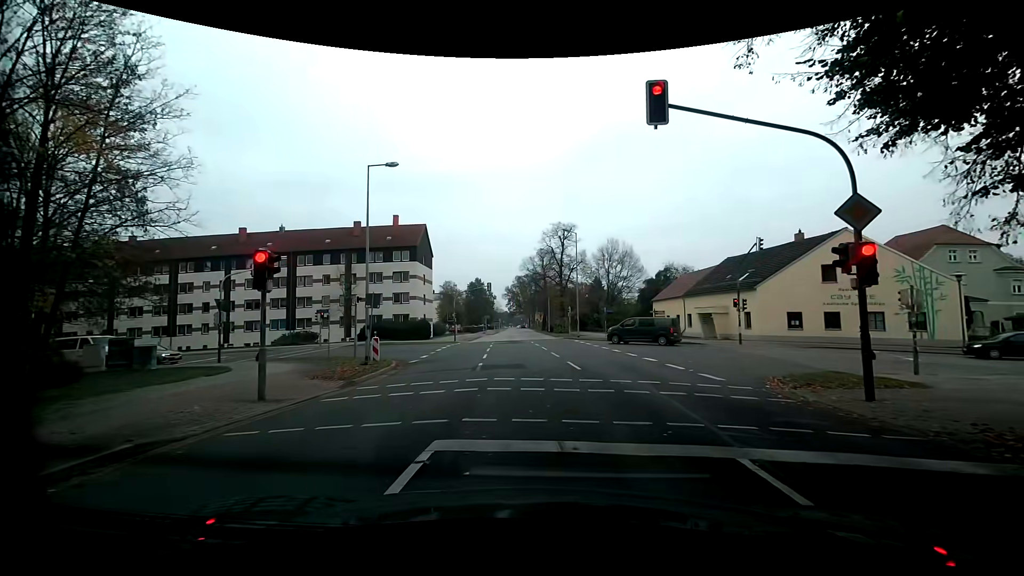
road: residential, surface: asphalt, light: Day
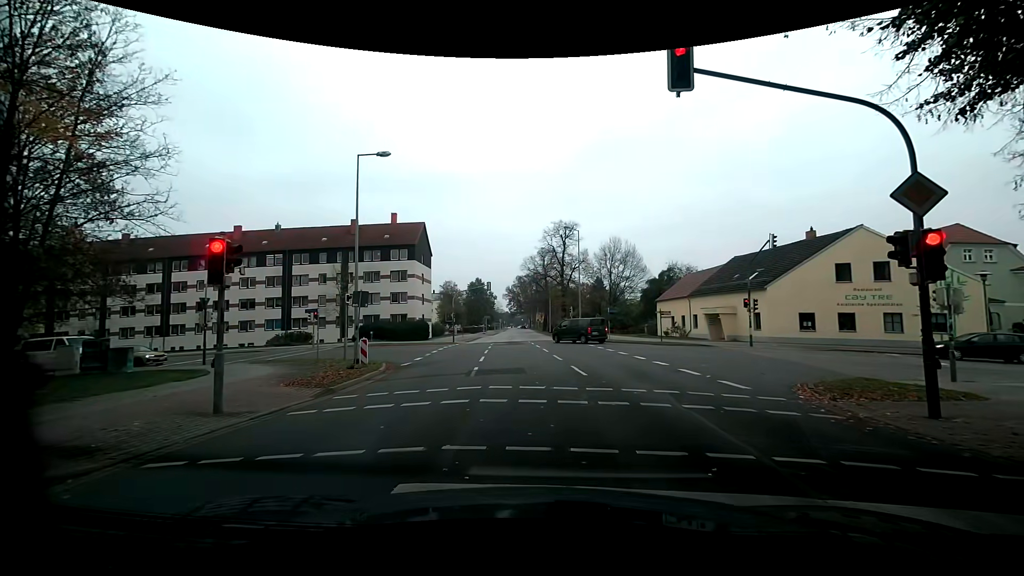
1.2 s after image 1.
(0.0, +1.3) m; +2°
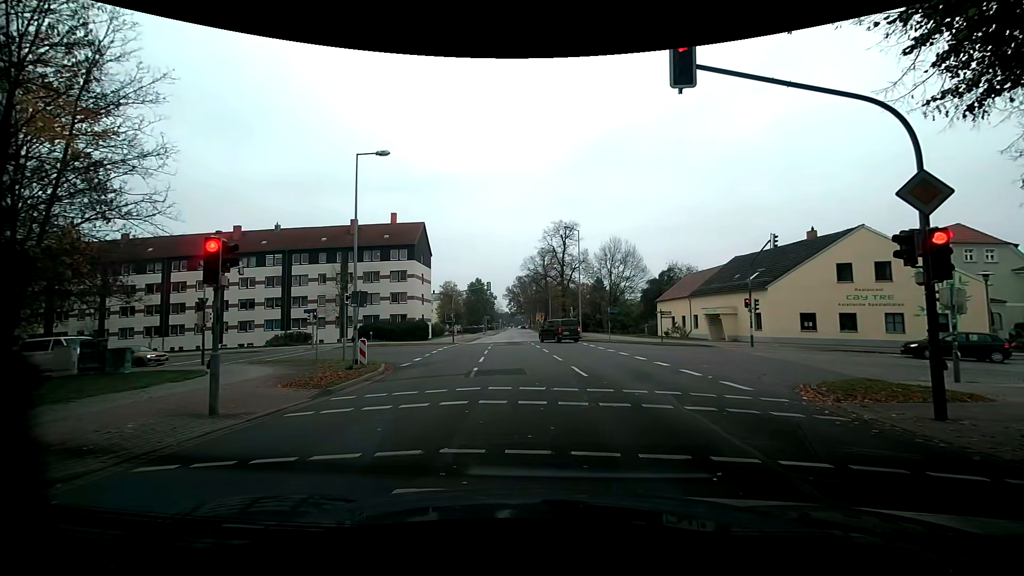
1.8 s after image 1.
(0.0, +0.1) m; 0°
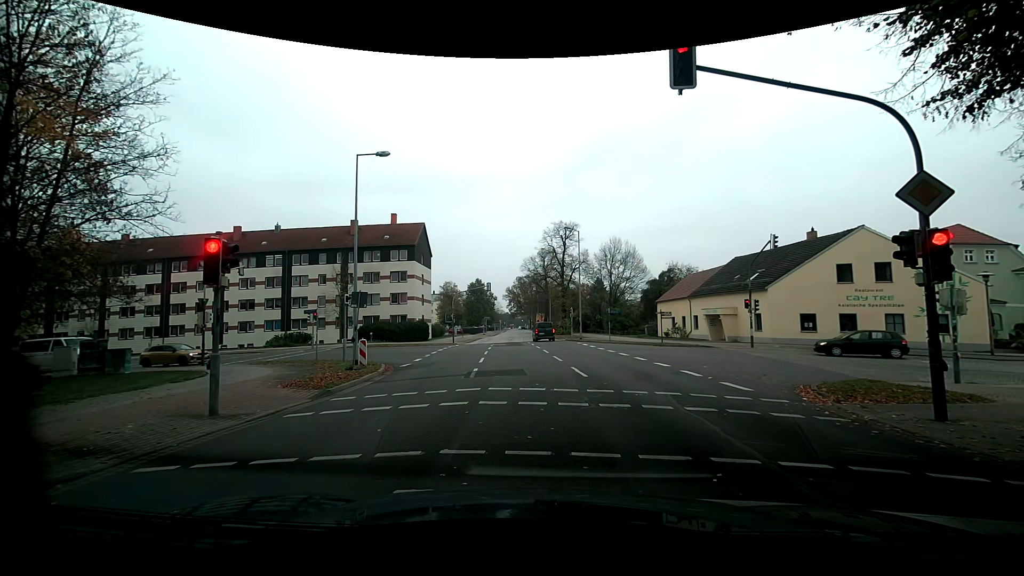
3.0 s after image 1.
(0.0, +0.1) m; 0°
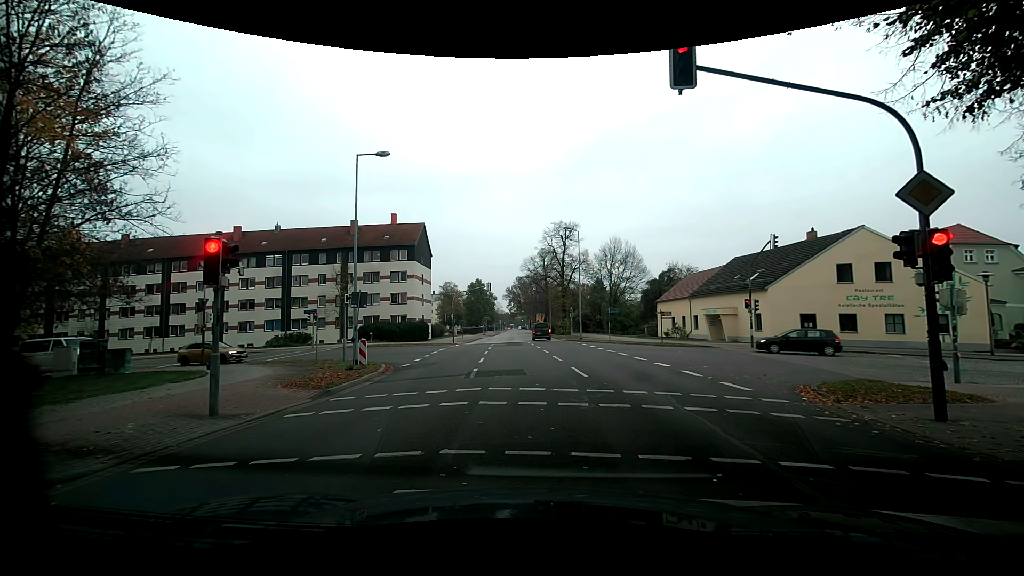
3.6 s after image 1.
(0.0, 0.0) m; 0°
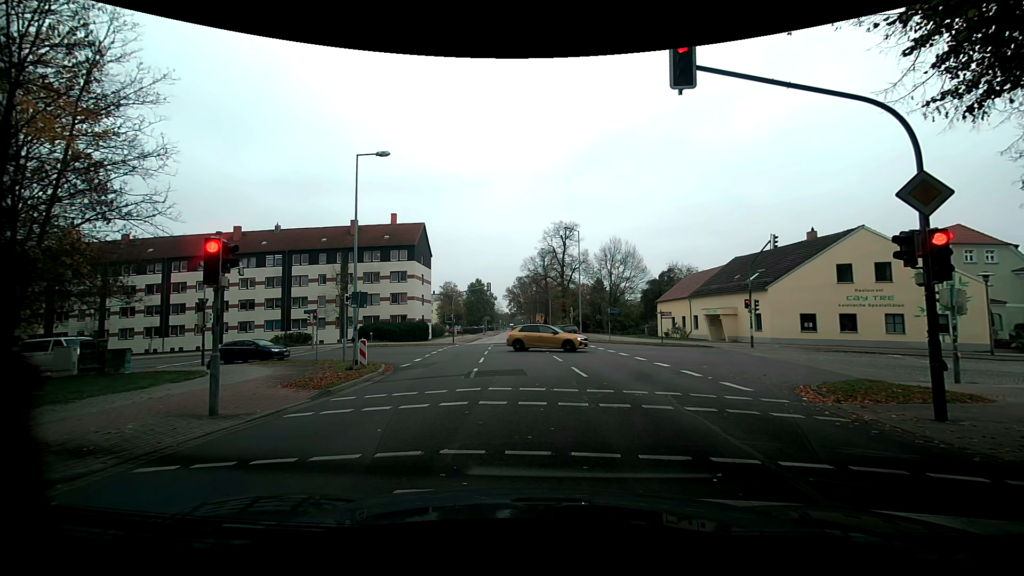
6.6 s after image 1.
(0.0, 0.0) m; 0°
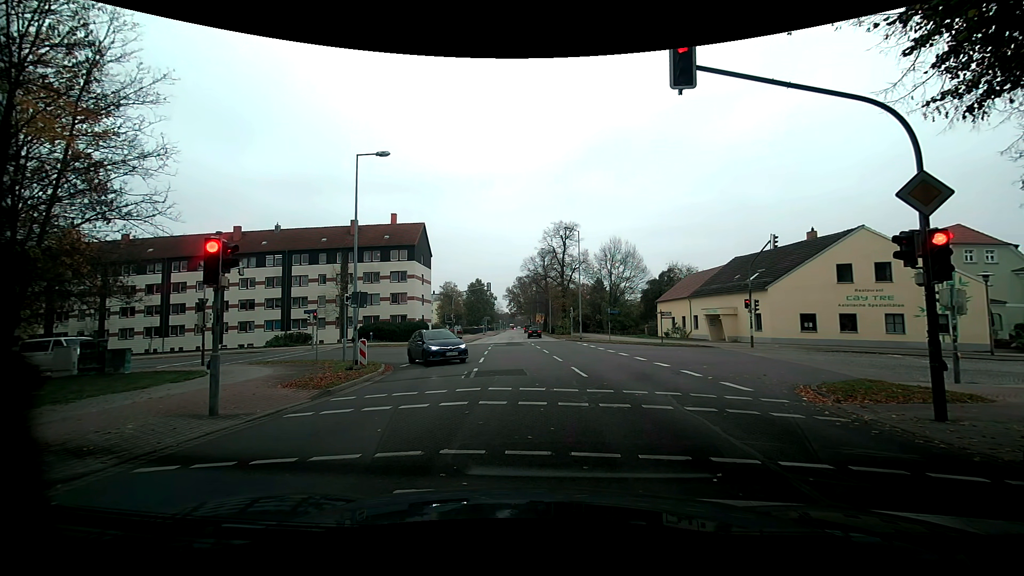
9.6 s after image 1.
(0.0, 0.0) m; 0°
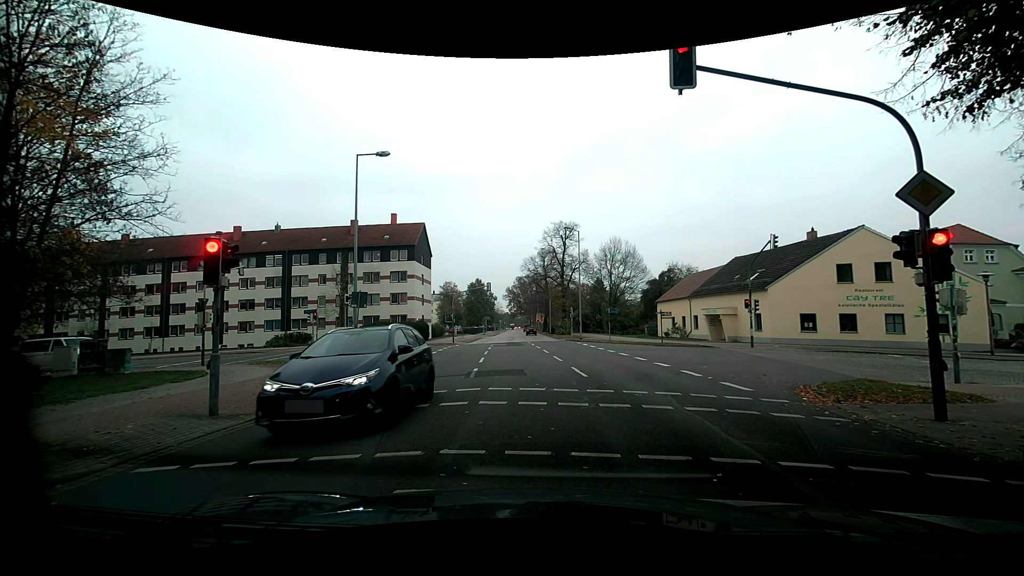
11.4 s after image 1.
(0.0, 0.0) m; 0°
(-1, +10) (-2, +20) (-4, +30) (-10, +37) (-20, +40) (-30, +40) (-40, +41) (-50, +41) (-60, +42) (-70, +42) m
